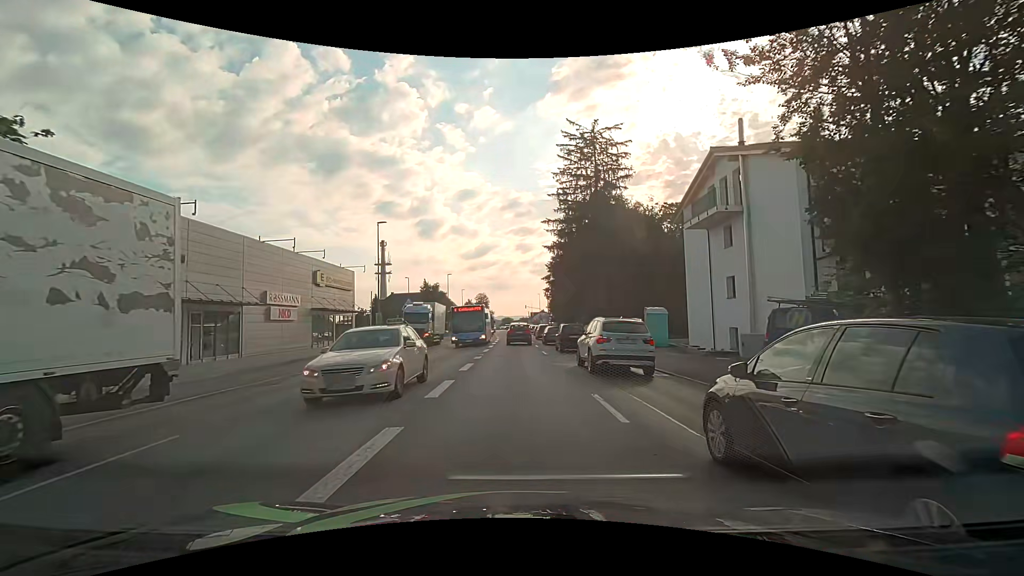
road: tertiary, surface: asphalt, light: Day
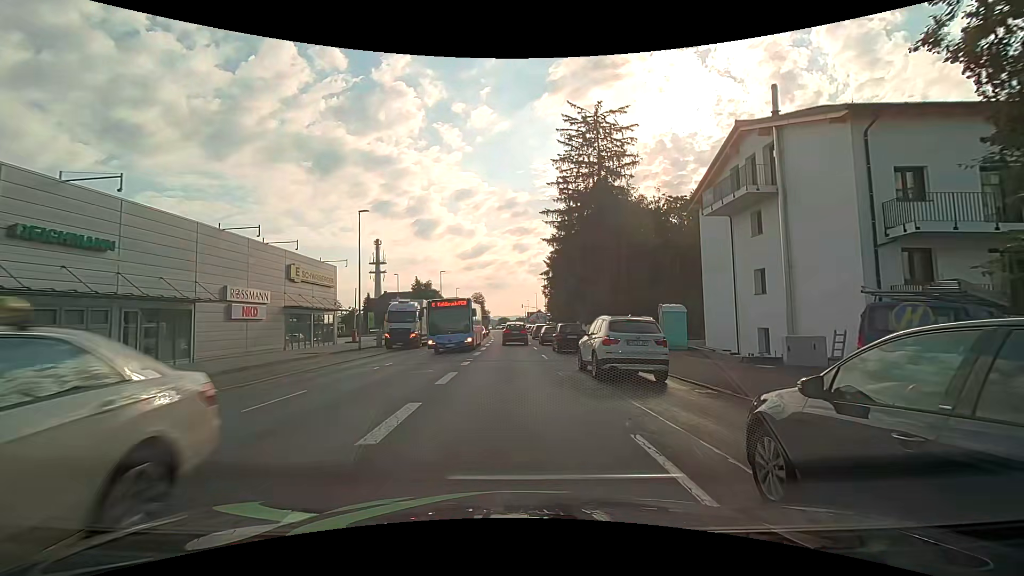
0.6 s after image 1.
(0.0, +3.9) m; 0°
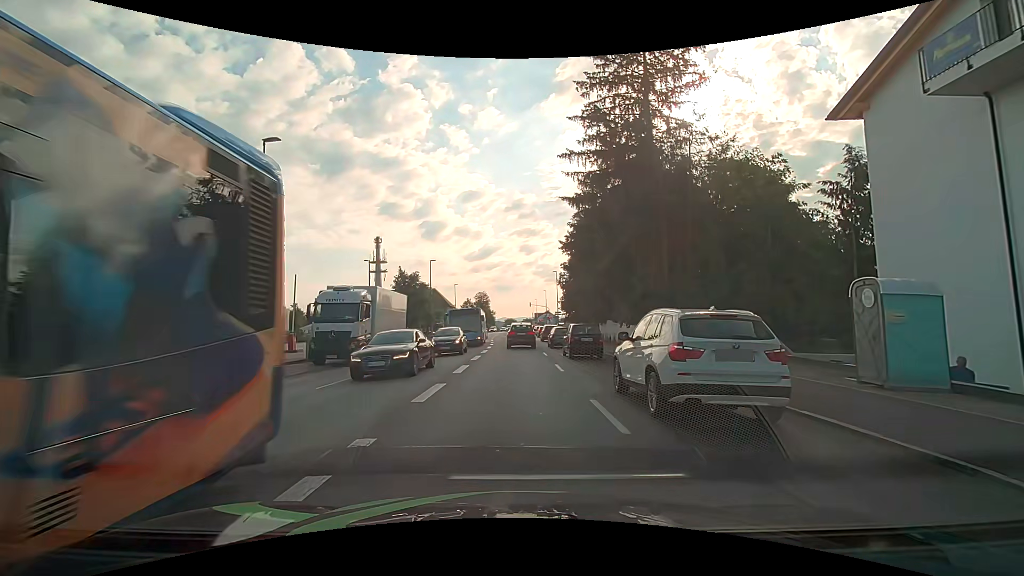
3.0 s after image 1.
(0.0, +14.7) m; 0°
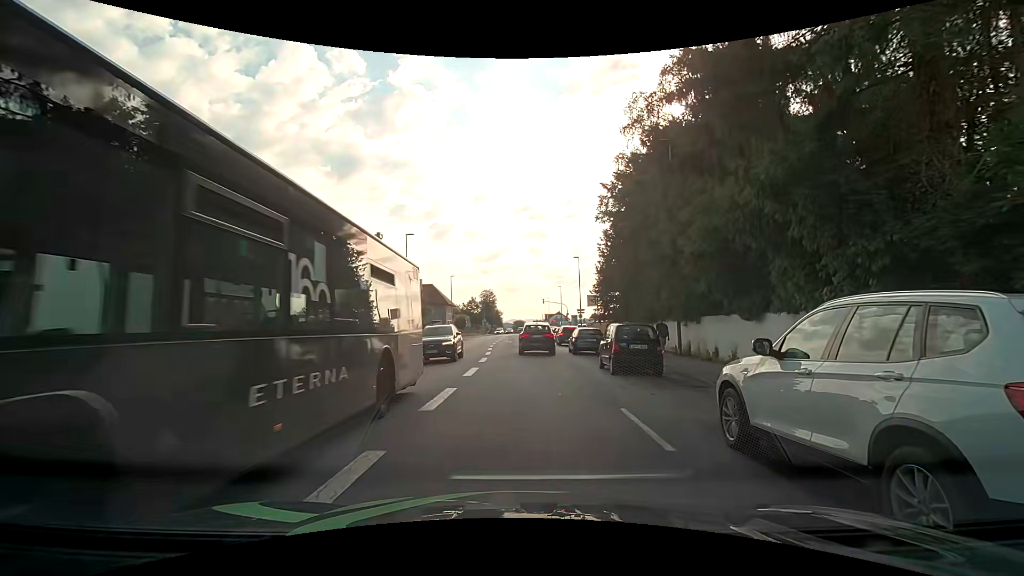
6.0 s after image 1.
(-0.3, +18.8) m; -1°
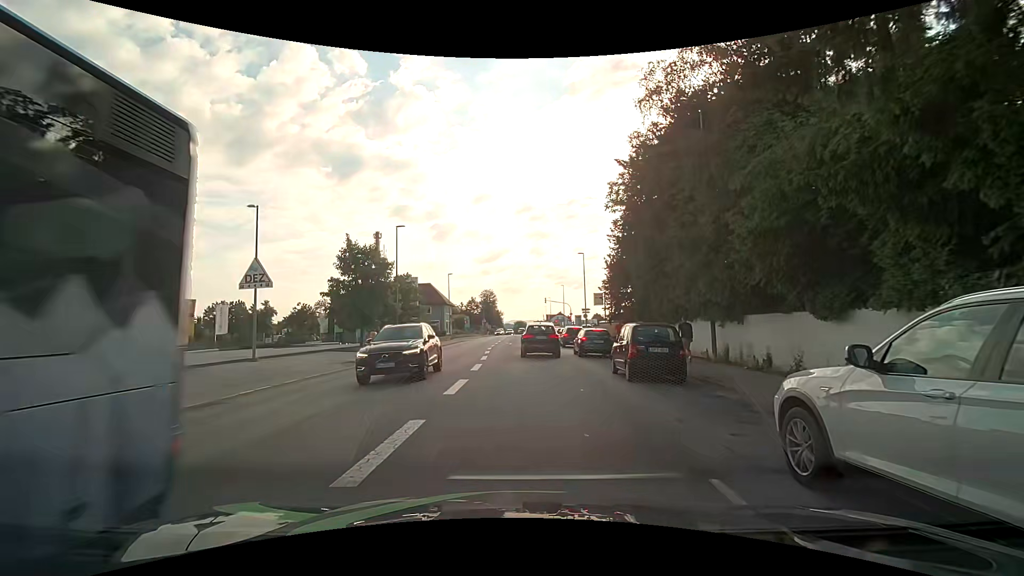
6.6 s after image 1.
(0.0, +4.0) m; -1°
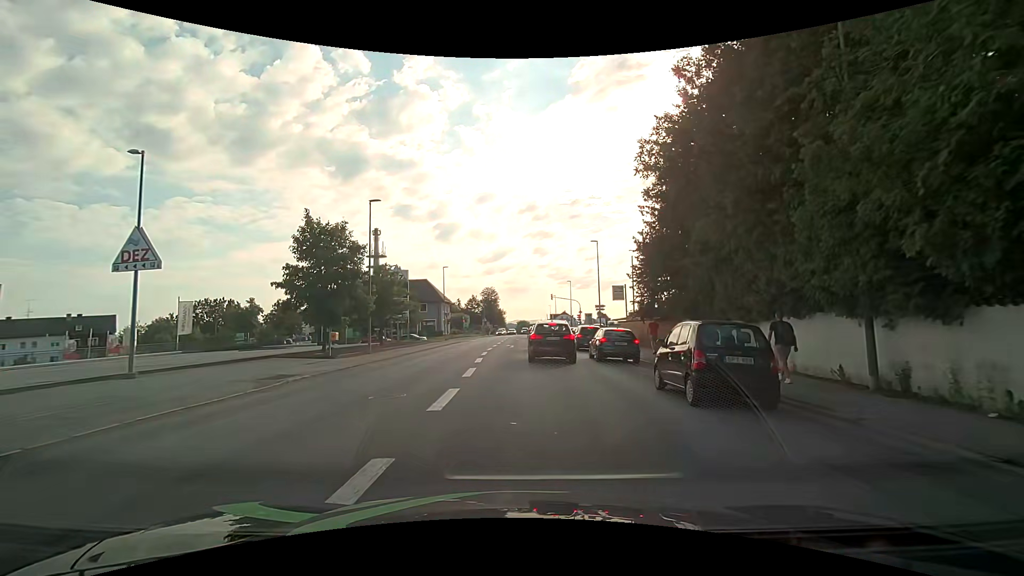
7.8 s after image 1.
(+0.1, +8.3) m; 0°
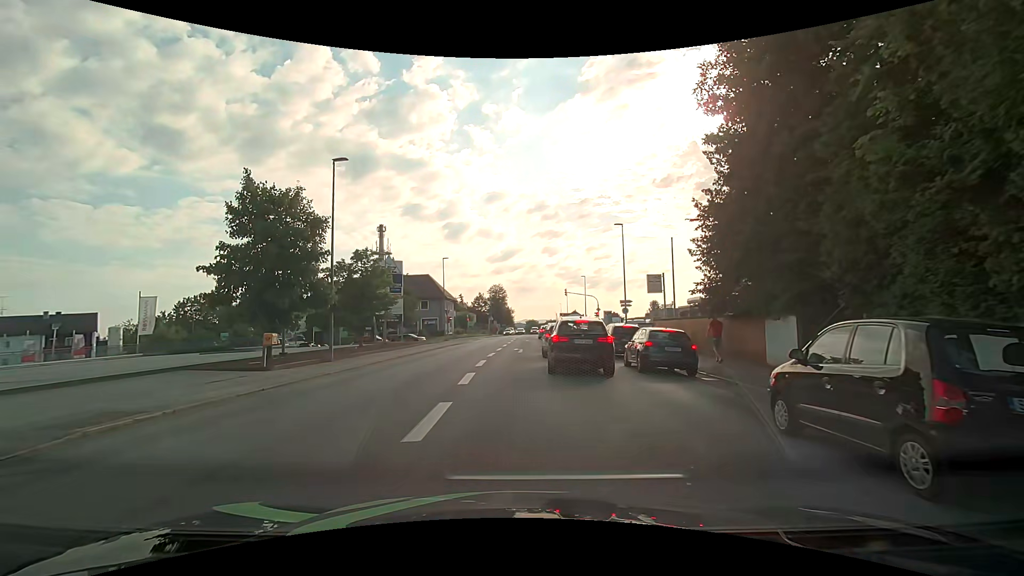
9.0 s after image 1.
(0.0, +8.2) m; +1°
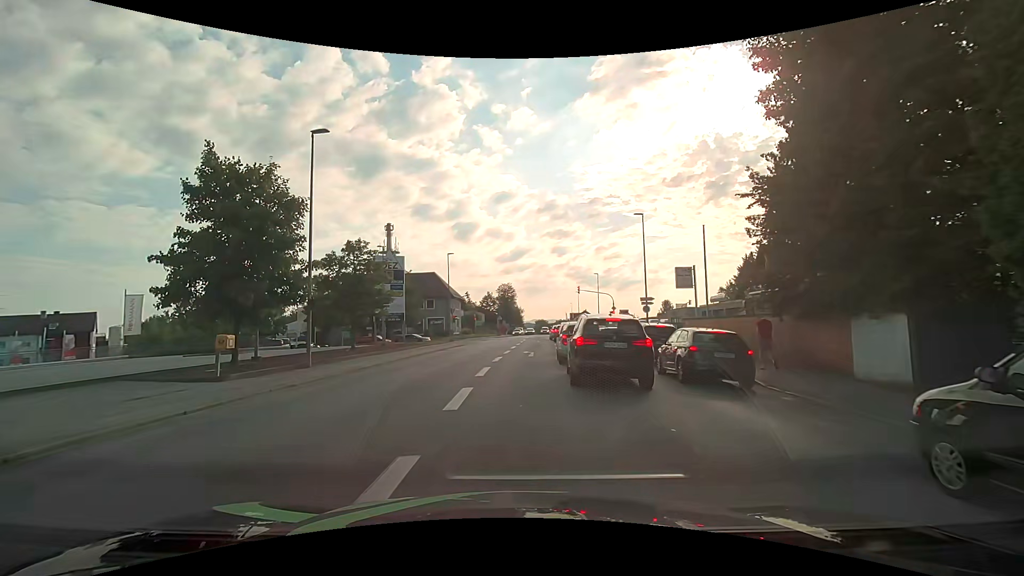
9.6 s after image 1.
(-0.1, +3.8) m; -2°
(0, +10) (0, +20) (0, +30) (+1, +40) (+1, +50) (+2, +60) (+2, +70) (-2, +78) (-12, +79) (-22, +79) m
